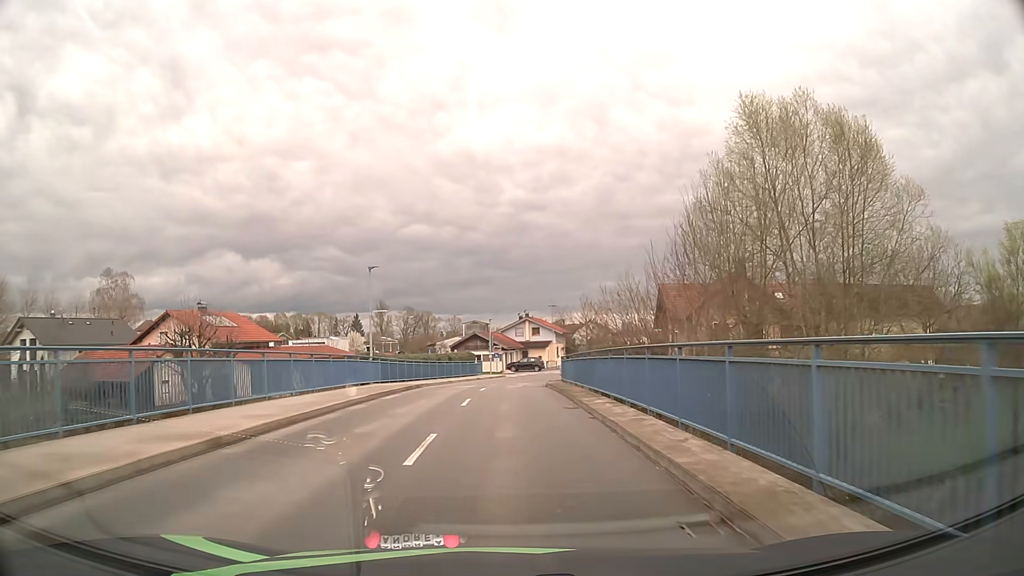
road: unclassified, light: Day
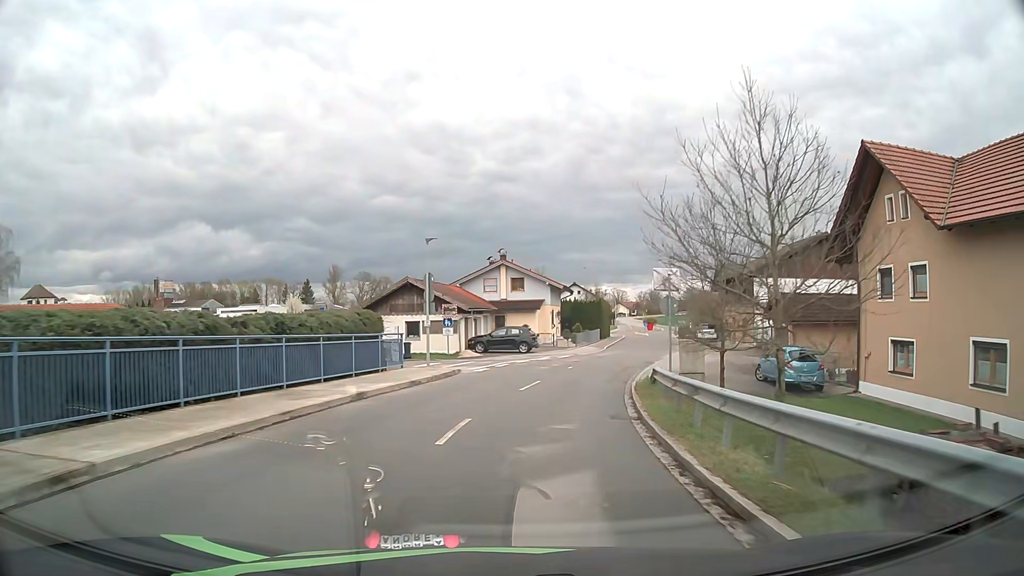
(+0.3, +35.0) m; +3°
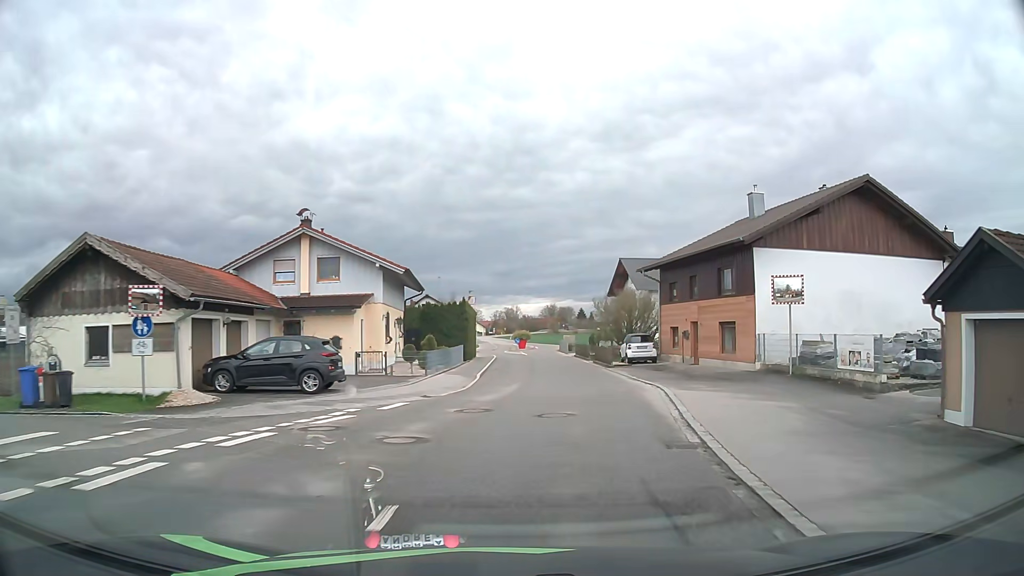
(+2.0, +21.8) m; +12°
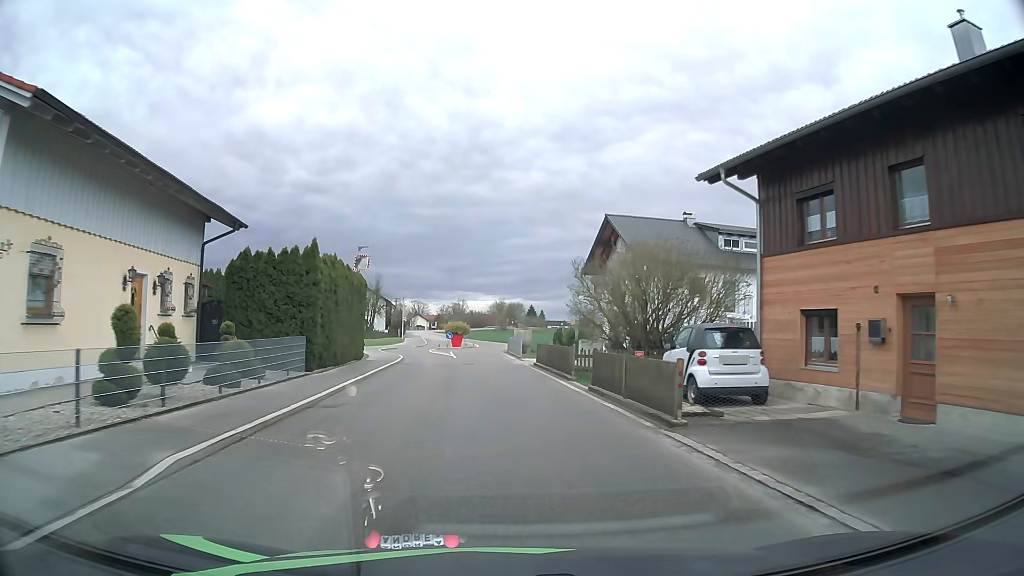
(+1.7, +22.2) m; +4°
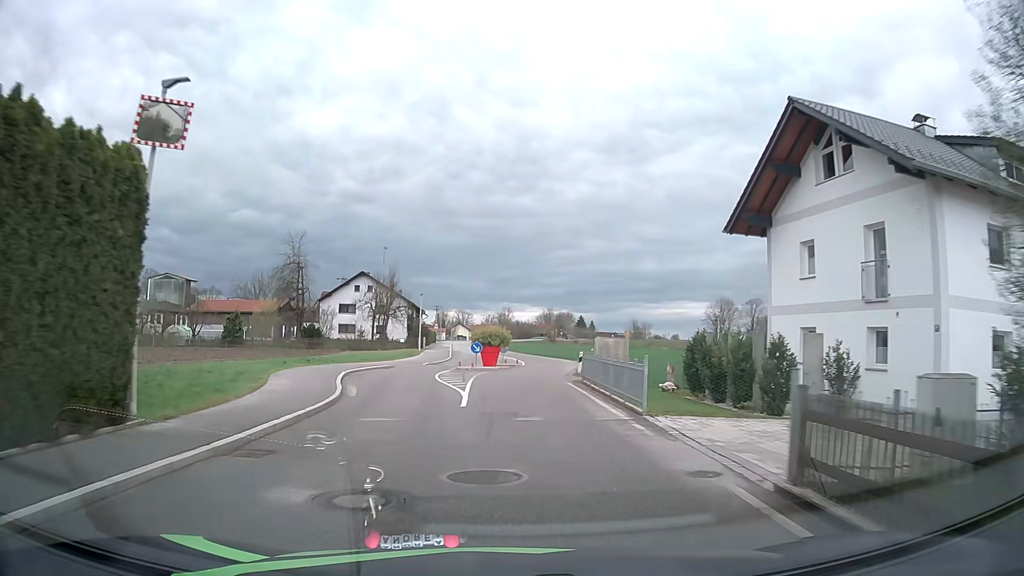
(-0.8, +22.6) m; -4°
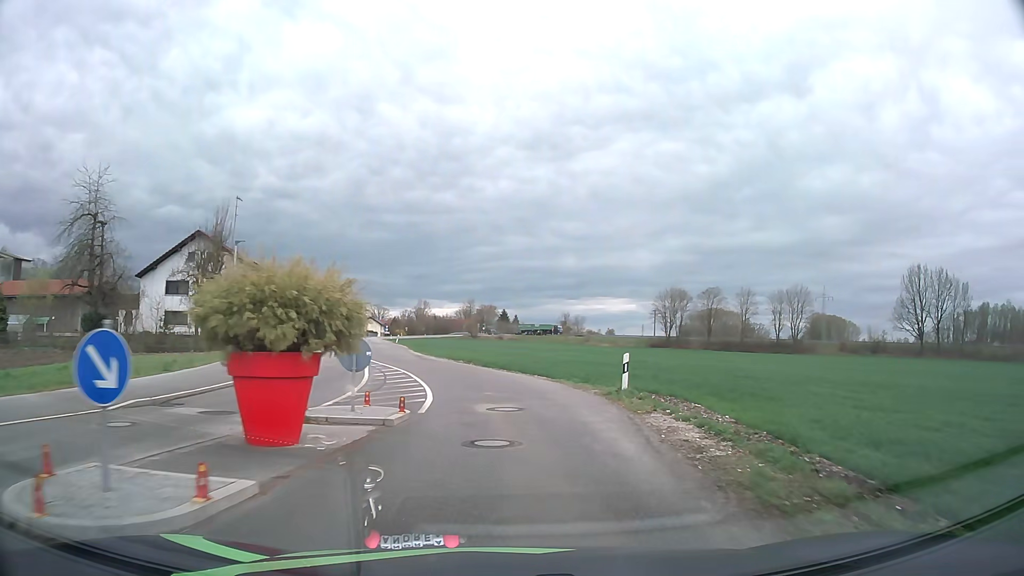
(+1.0, +29.9) m; +7°
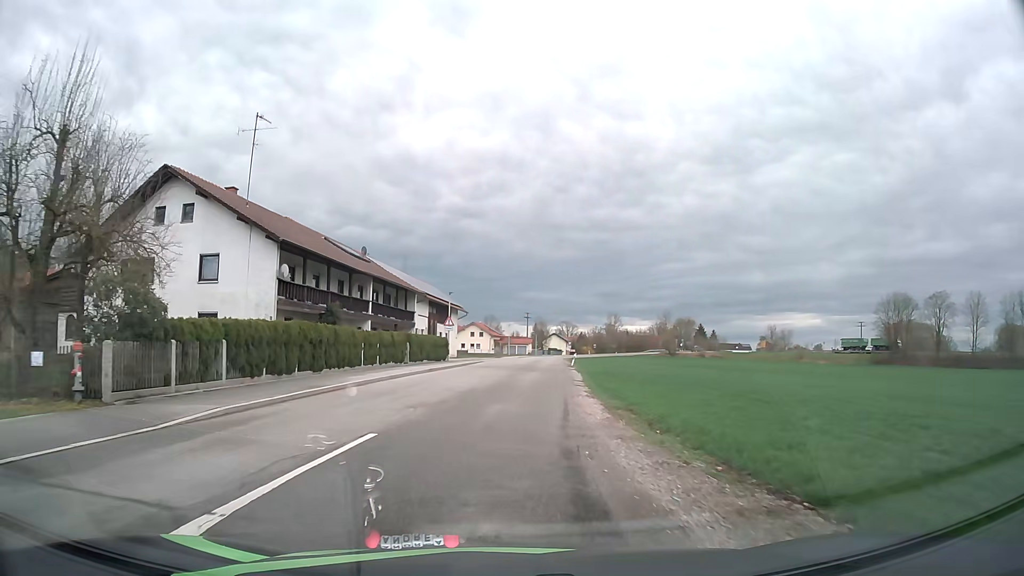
(-3.0, +29.1) m; -16°
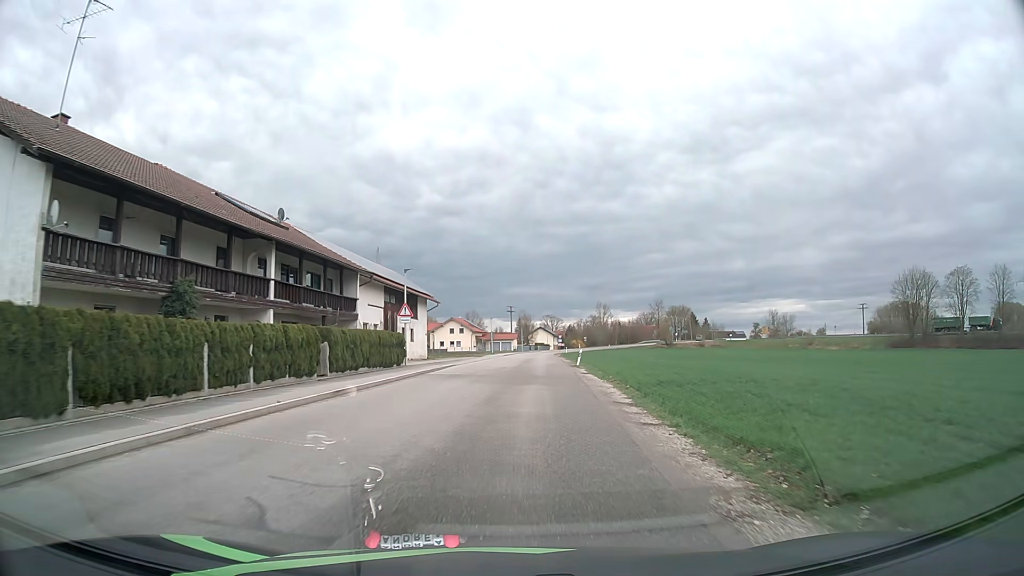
(+0.2, +15.0) m; +2°
(0, +10) (0, +20) (+1, +30) (+1, +40) (+2, +50) (+2, +60) (+3, +70) (+3, +80) (+4, +90) (+4, +100) m
